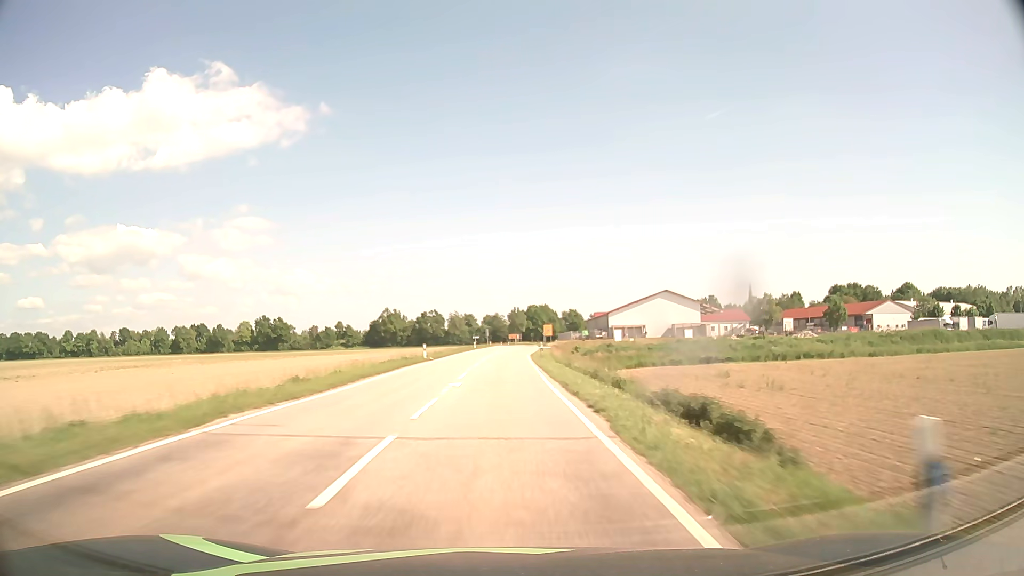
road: tertiary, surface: asphalt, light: Day
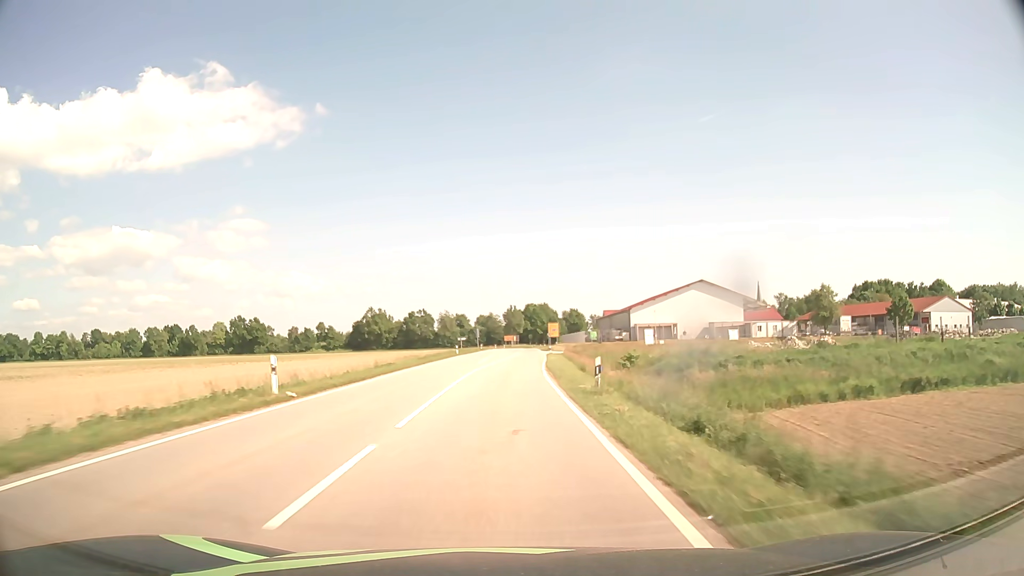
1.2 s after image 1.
(+0.1, +30.3) m; 0°
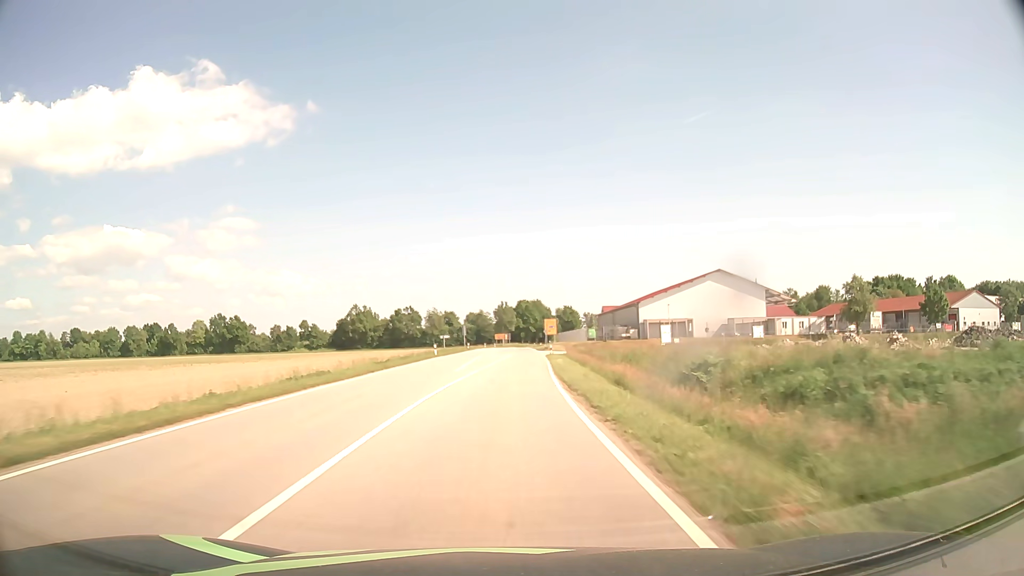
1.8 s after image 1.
(+0.1, +14.7) m; +1°
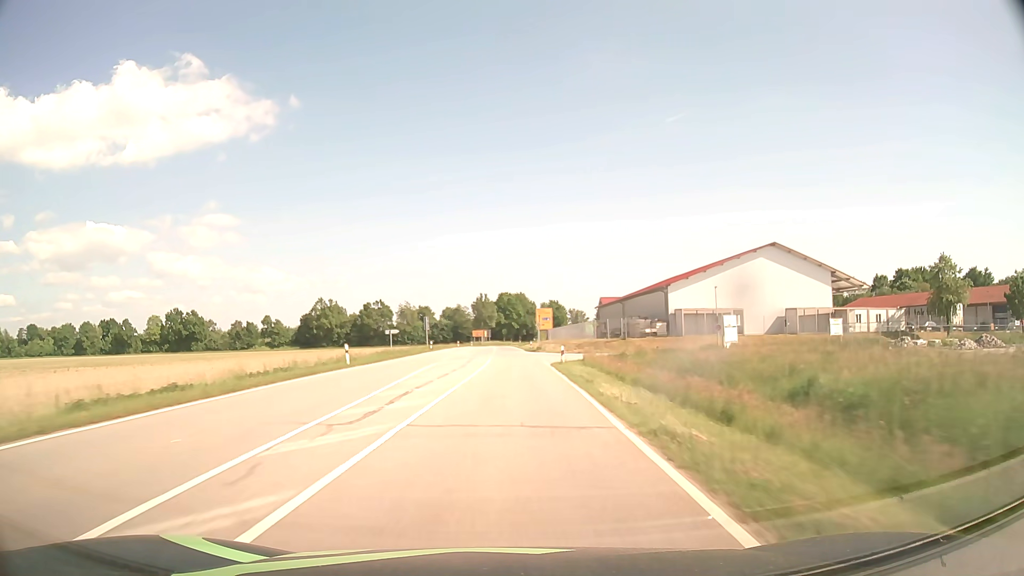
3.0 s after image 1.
(+0.4, +28.7) m; +2°
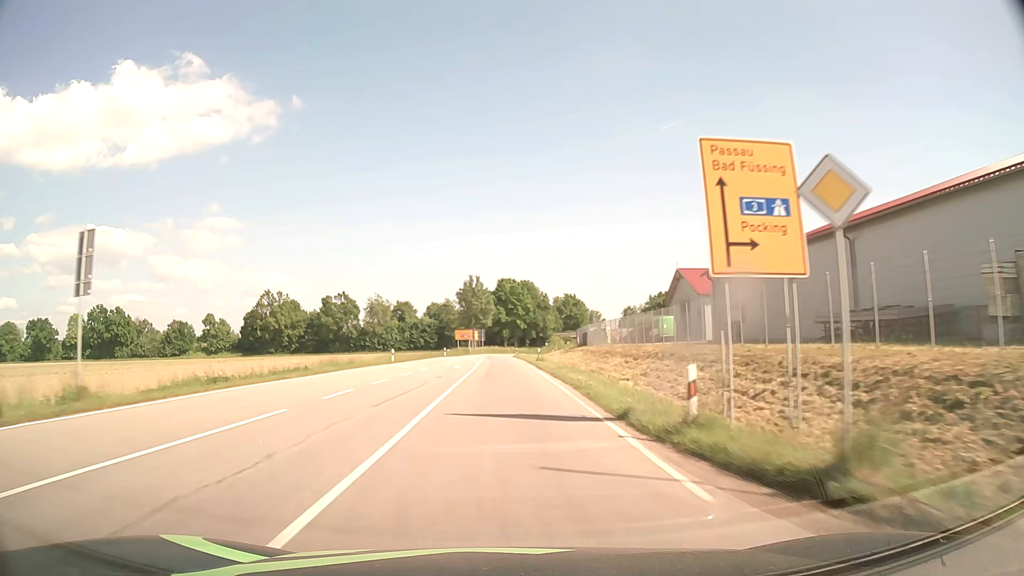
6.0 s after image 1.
(+0.5, +66.7) m; 0°
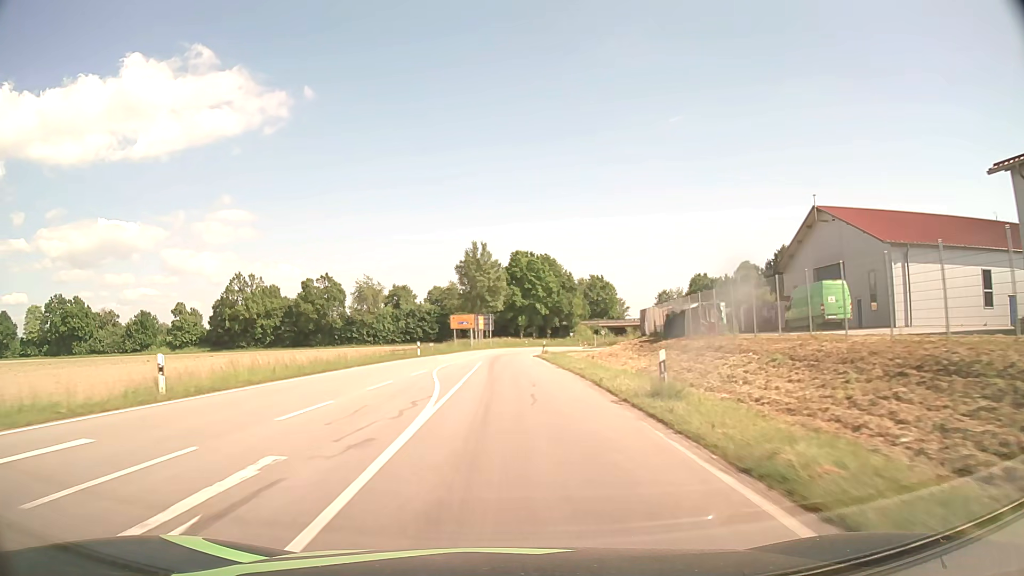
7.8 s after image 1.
(-0.3, +35.1) m; -1°
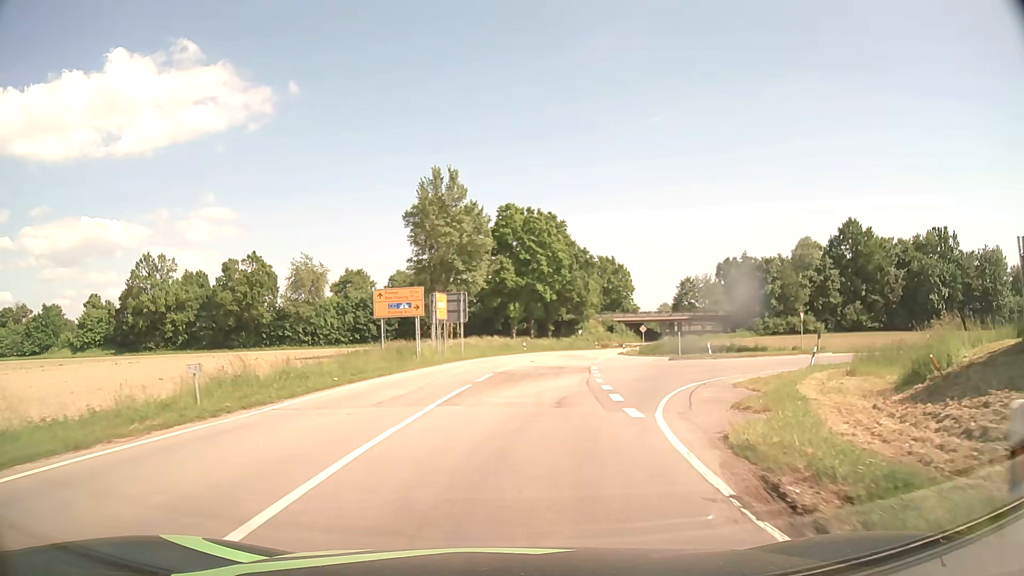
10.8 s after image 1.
(-0.3, +43.4) m; +1°
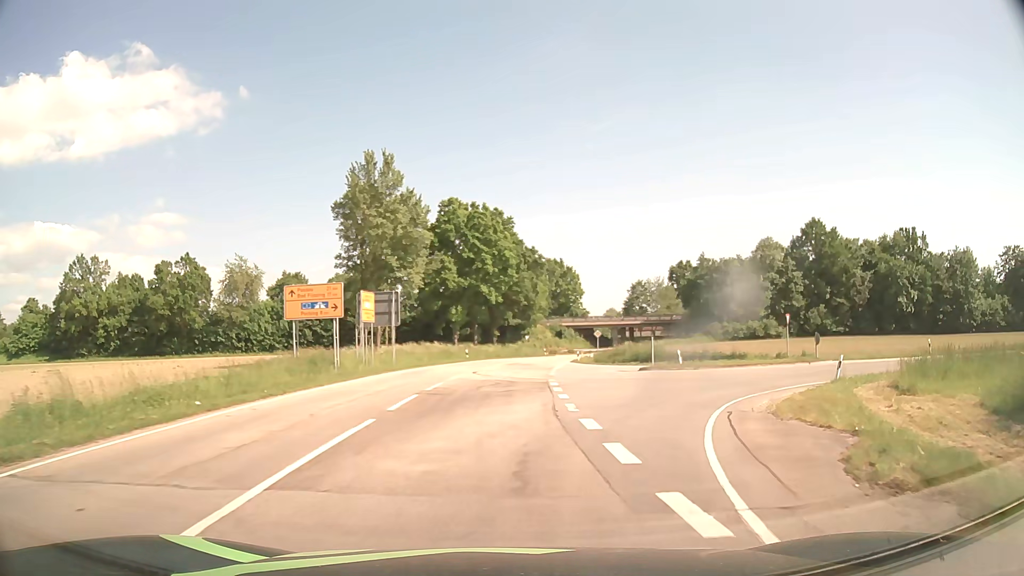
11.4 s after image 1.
(+0.2, +6.7) m; +3°
(+1, +10) (+5, +19) (+12, +26) (+22, +30) (+31, +31) (+41, +31) (+51, +30) (+61, +30) (+71, +29) (+81, +29) m
